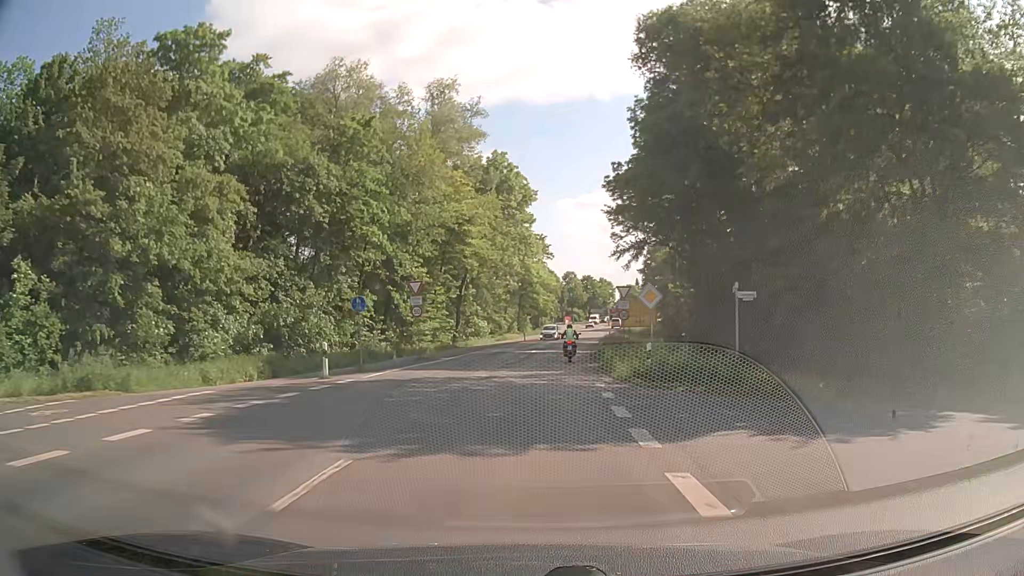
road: secondary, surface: asphalt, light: Day
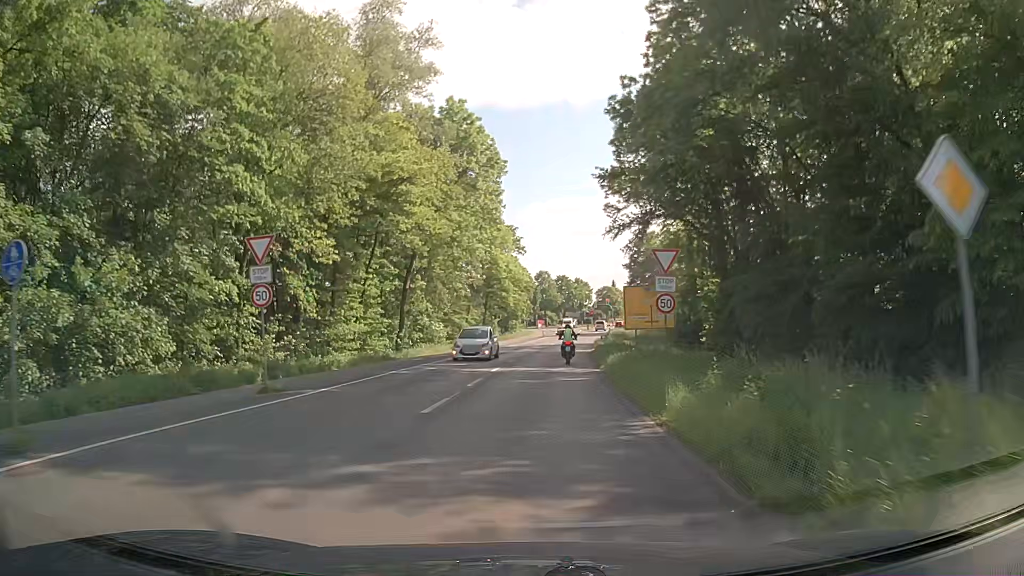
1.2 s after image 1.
(+0.4, +17.2) m; +2°
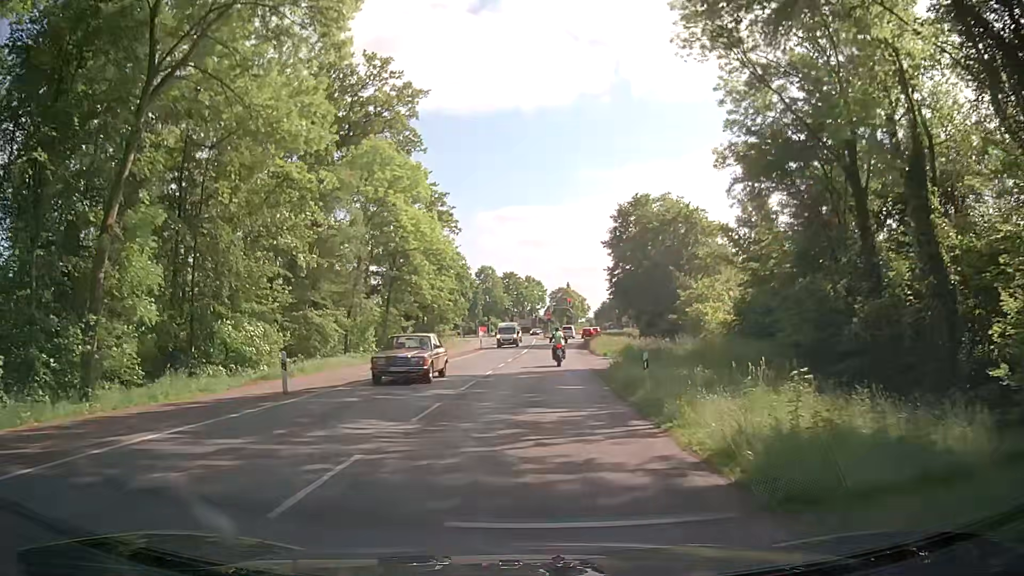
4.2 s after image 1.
(+1.5, +36.4) m; +4°
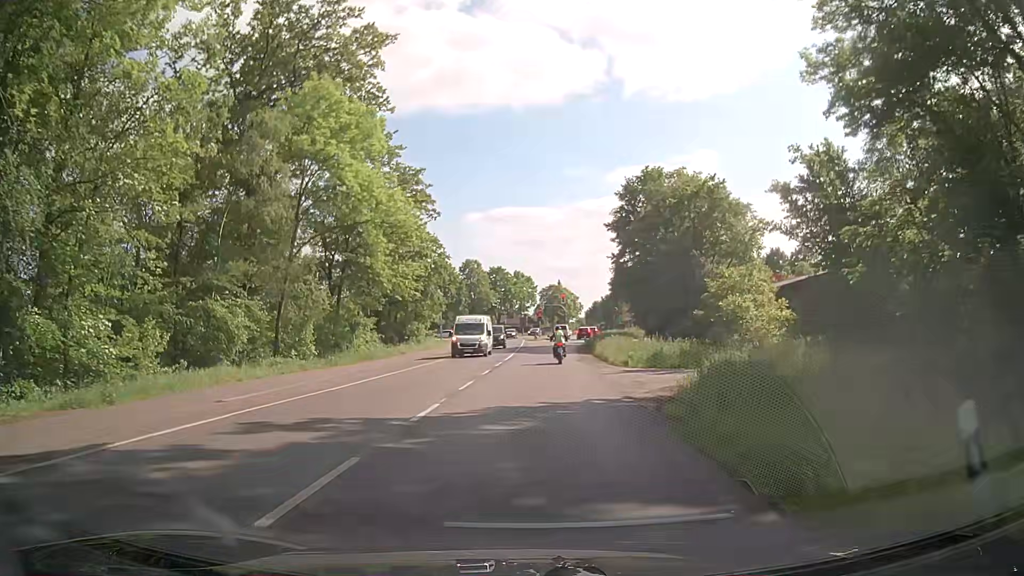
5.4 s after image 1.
(+0.1, +12.5) m; 0°
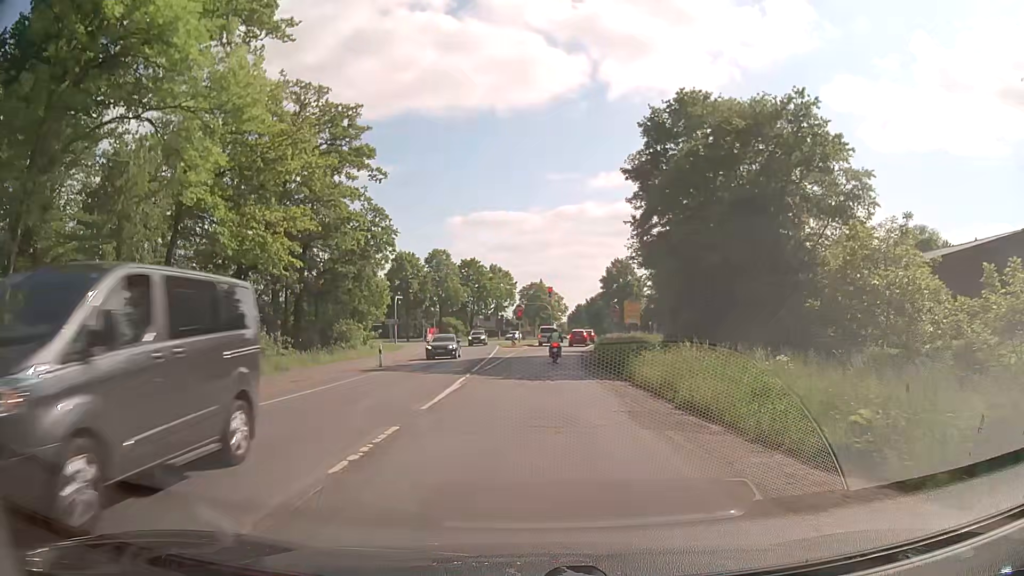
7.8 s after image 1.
(+0.8, +21.8) m; +3°
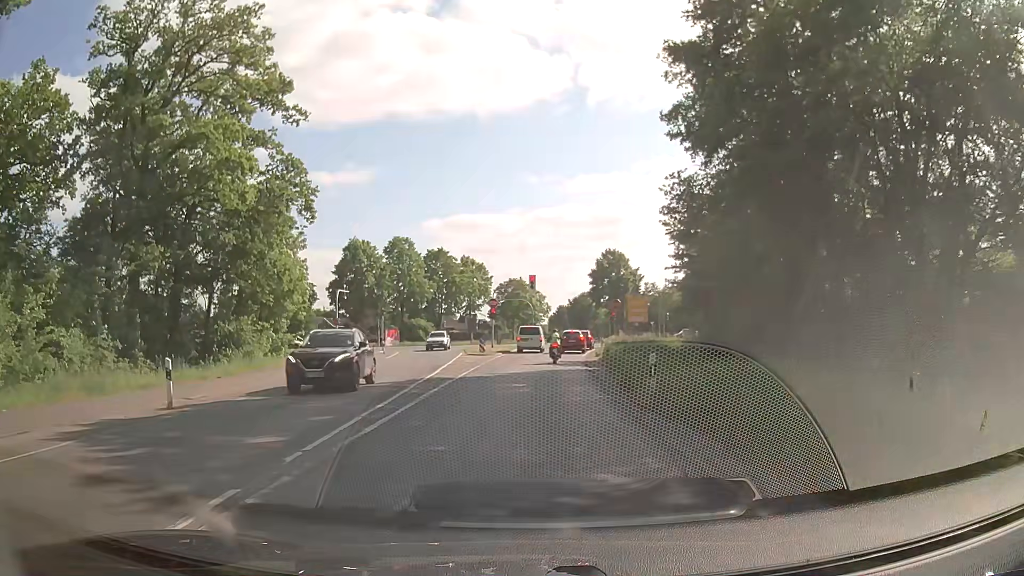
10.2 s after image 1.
(+0.3, +18.2) m; +2°
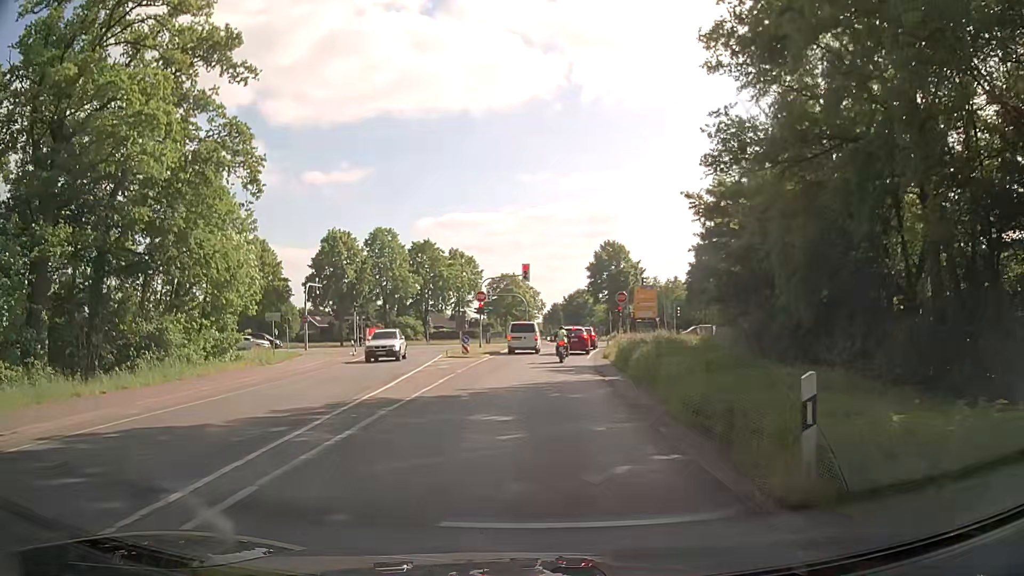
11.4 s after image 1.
(0.0, +7.8) m; 0°
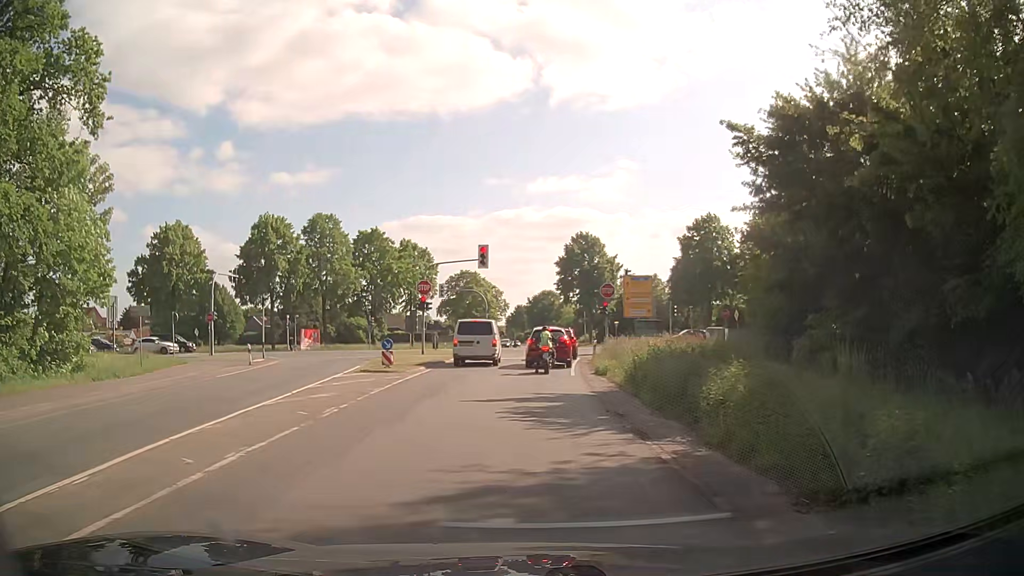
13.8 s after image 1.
(+0.2, +12.4) m; +2°
(0, +10) (0, +20) (+1, +30) (+1, +40) (+2, +50) (+2, +60) (+1, +70) (+1, +80) (+1, +90) (+2, +100) m
